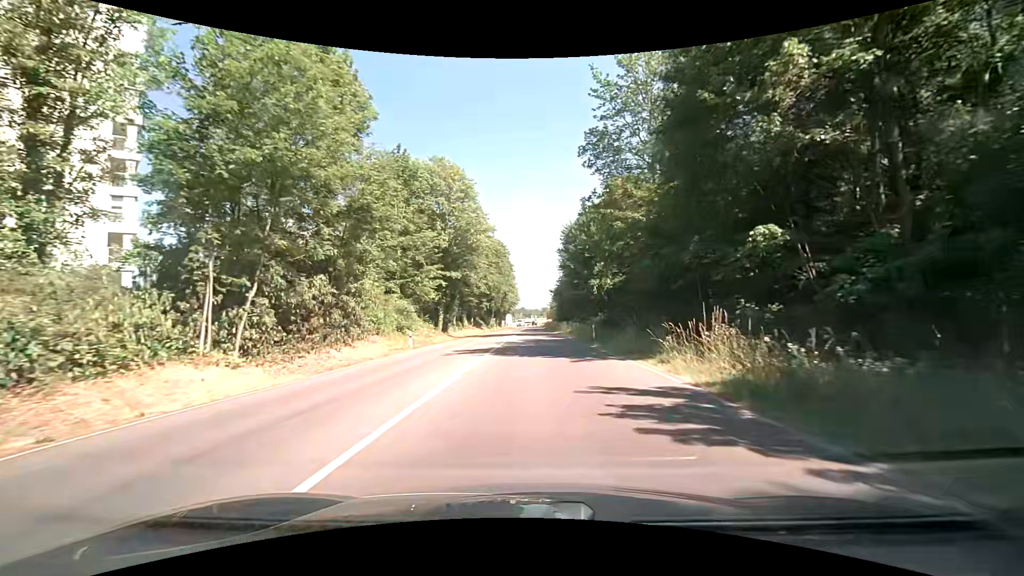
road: tertiary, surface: asphalt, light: Day
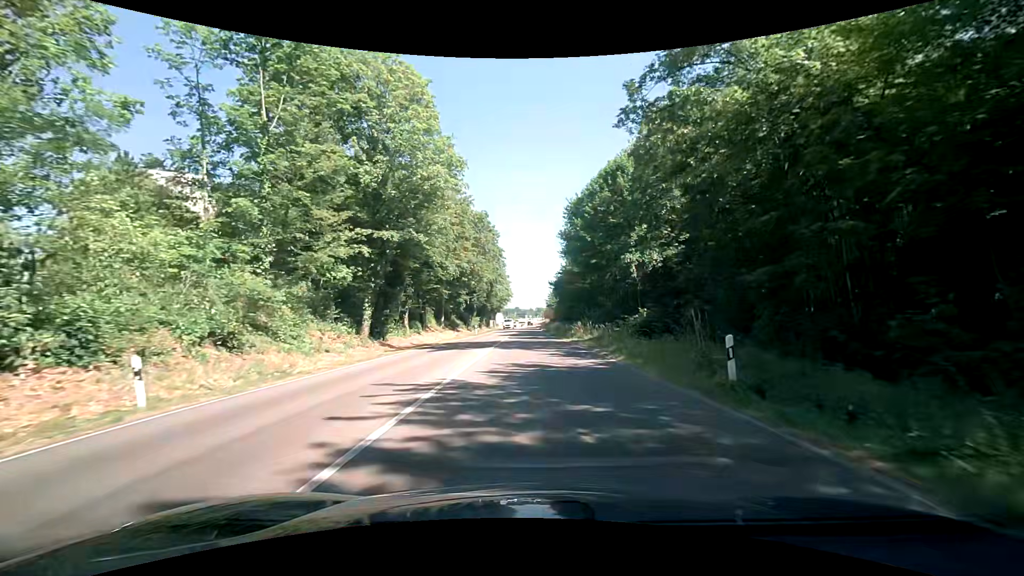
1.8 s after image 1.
(-0.1, +22.1) m; 0°
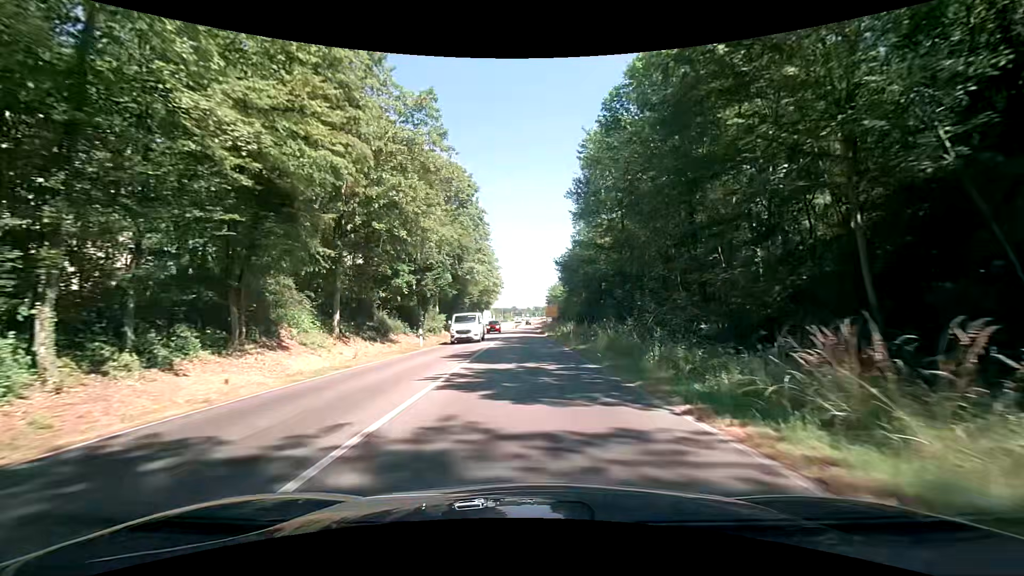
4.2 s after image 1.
(+0.2, +29.5) m; 0°
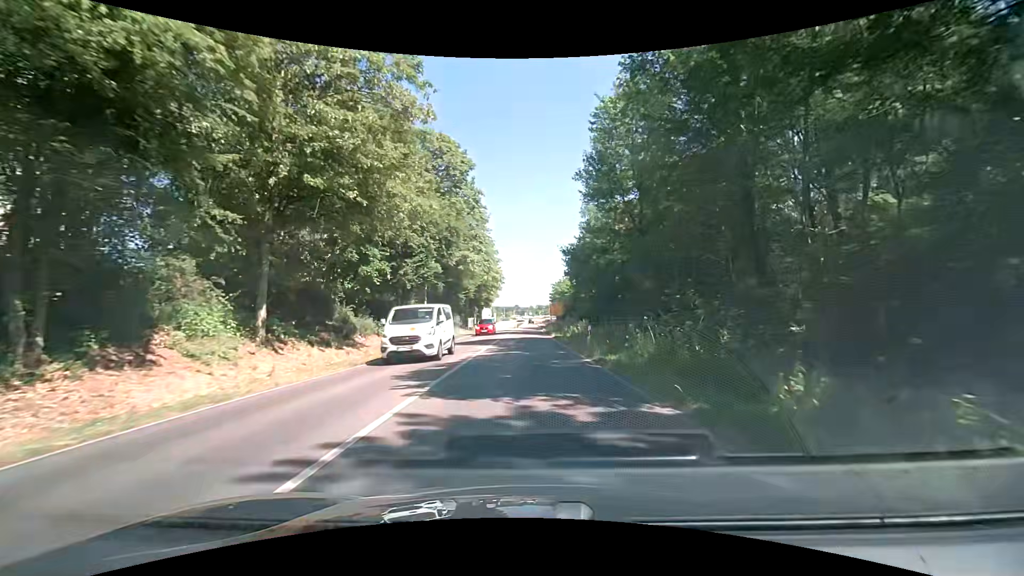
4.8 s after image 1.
(+0.1, +7.4) m; +1°
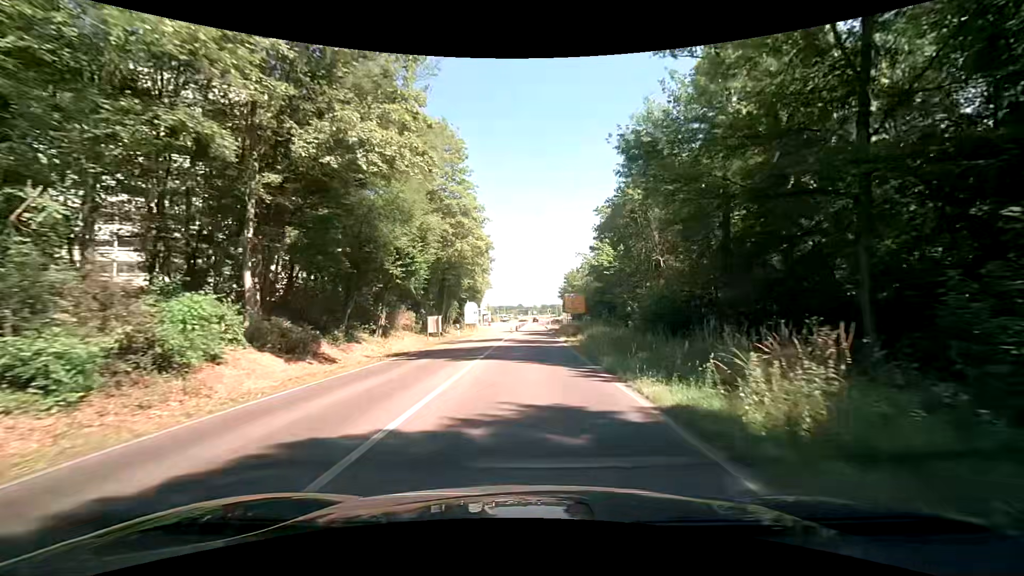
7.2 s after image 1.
(-0.3, +29.7) m; -1°
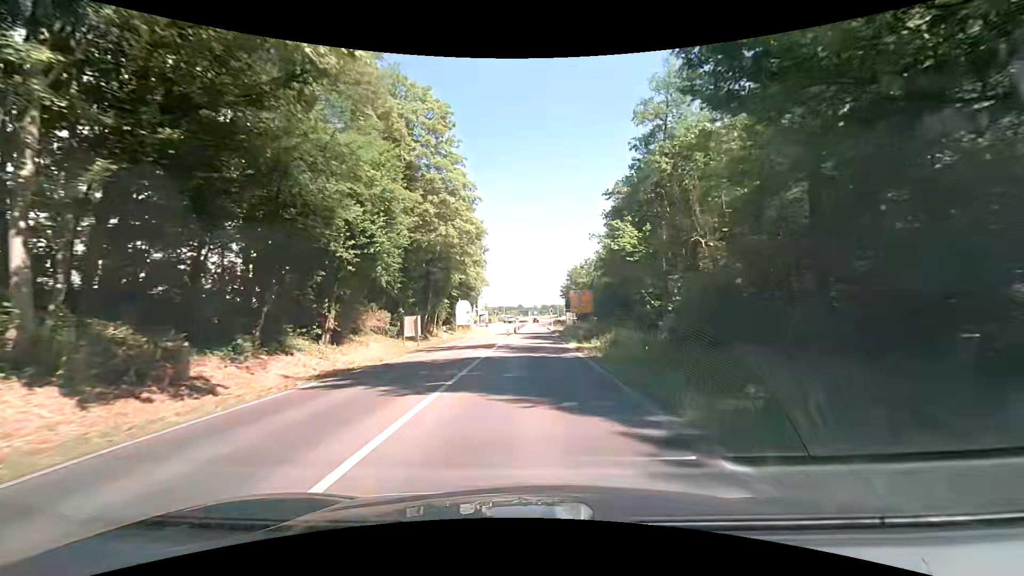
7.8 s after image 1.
(0.0, +7.4) m; +1°
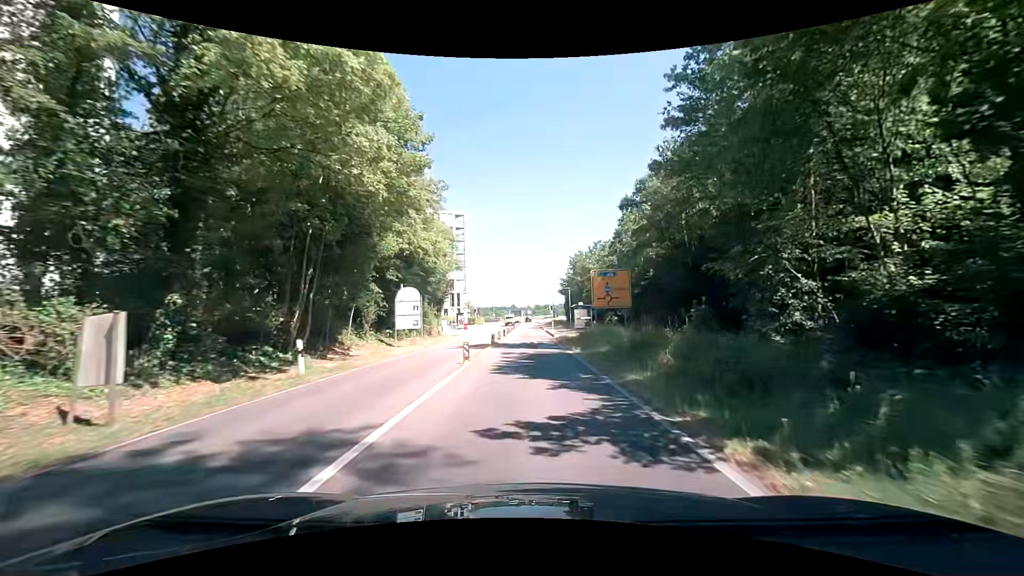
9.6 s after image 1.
(0.0, +22.3) m; 0°
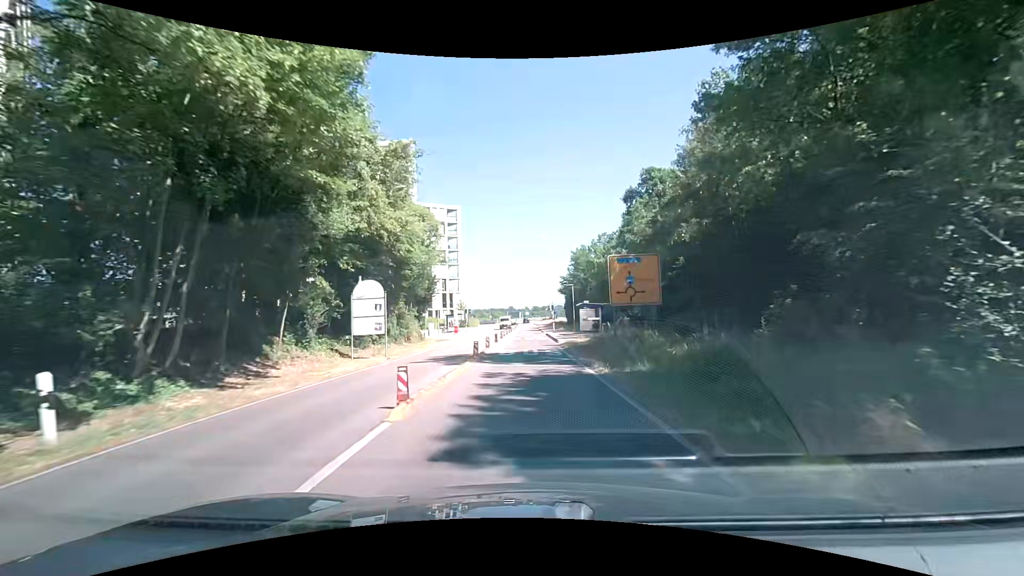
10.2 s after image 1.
(0.0, +7.4) m; 0°
(0, +10) (0, +20) (0, +30) (0, +40) (0, +50) (0, +60) (0, +70) (-1, +80) (-1, +90) (-1, +100) m
